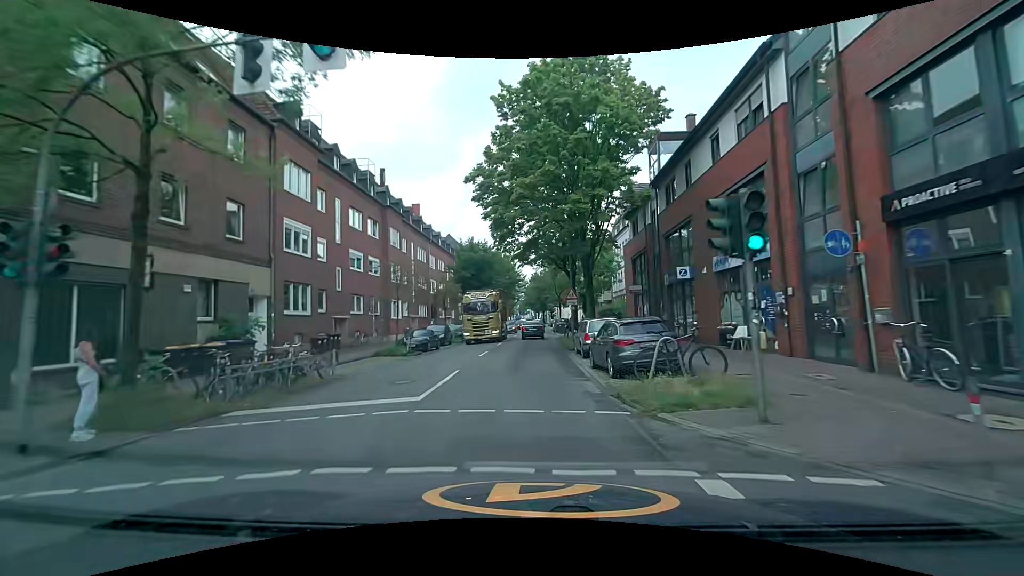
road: tertiary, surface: asphalt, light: Day
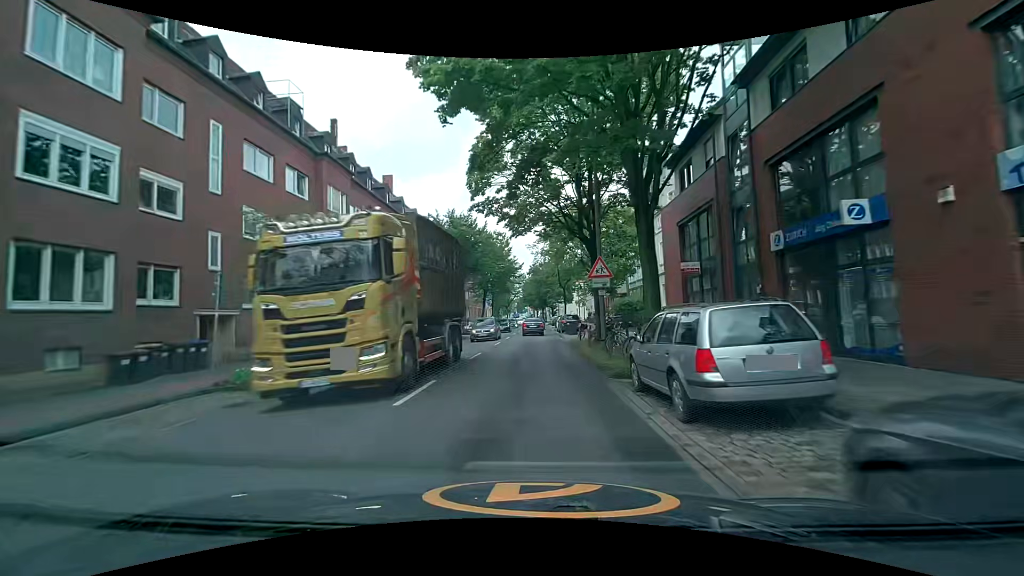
(-0.2, +12.6) m; -2°
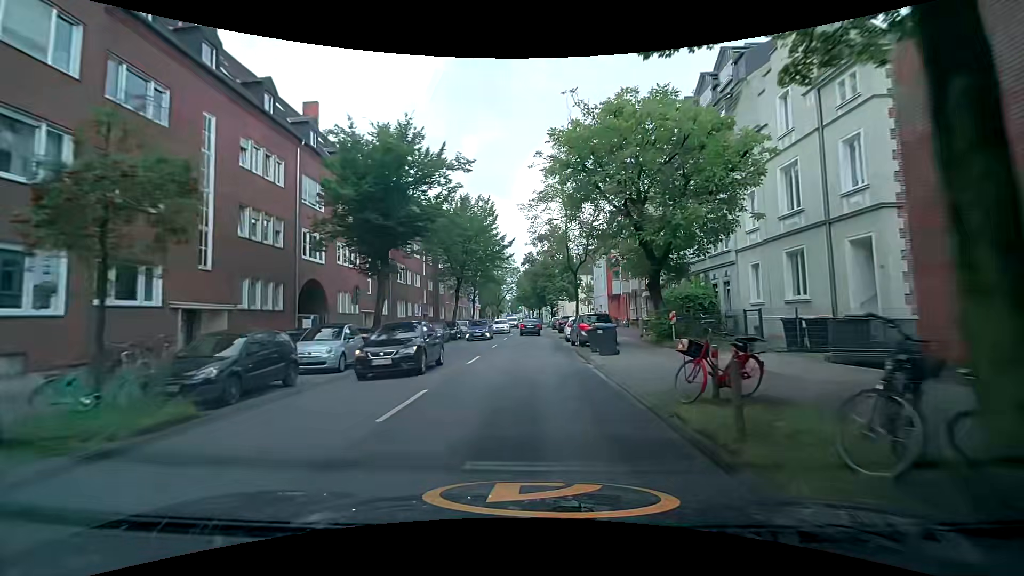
(+0.5, +19.1) m; +2°
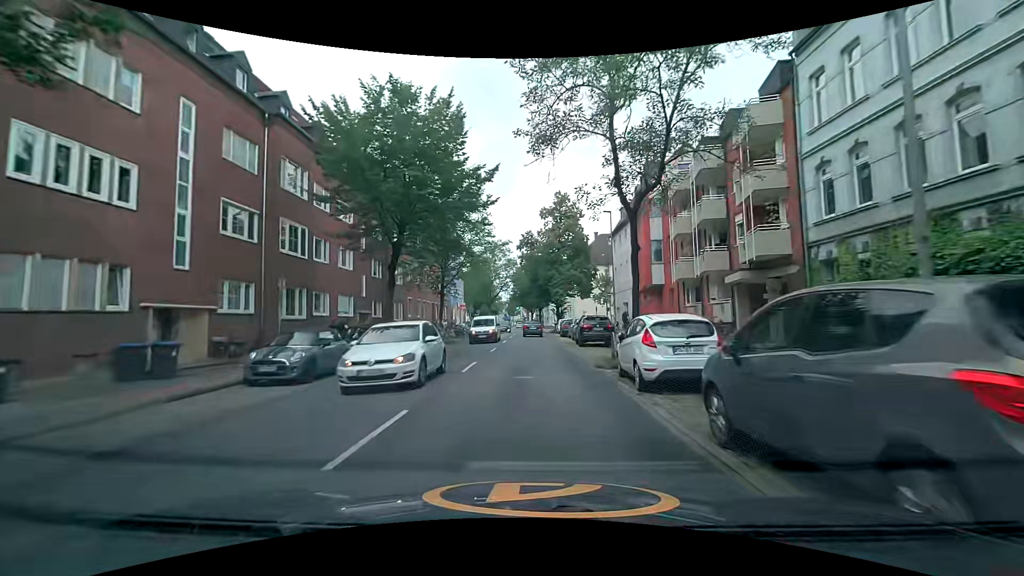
(0.0, +20.0) m; +1°
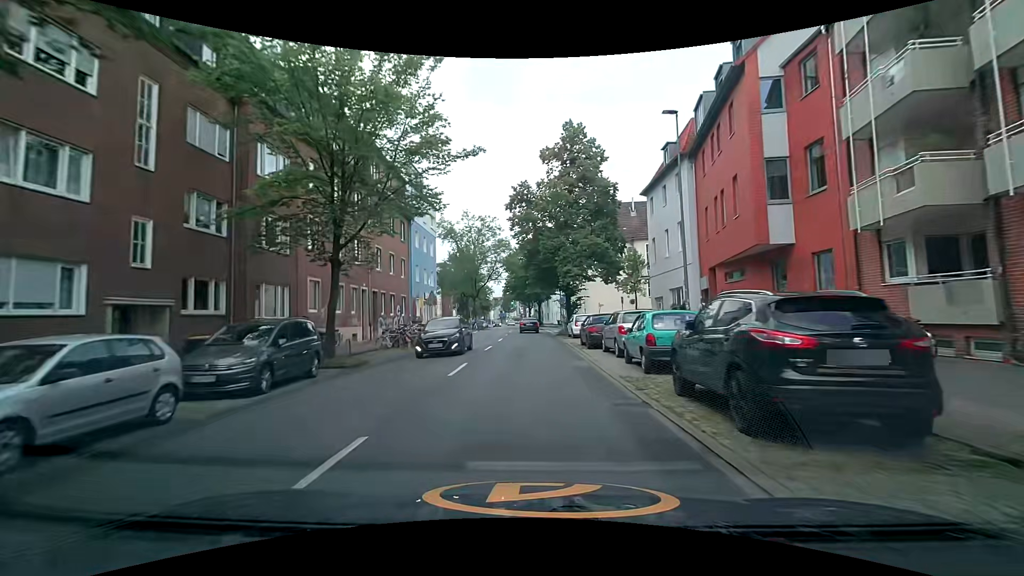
(-0.1, +19.9) m; -1°
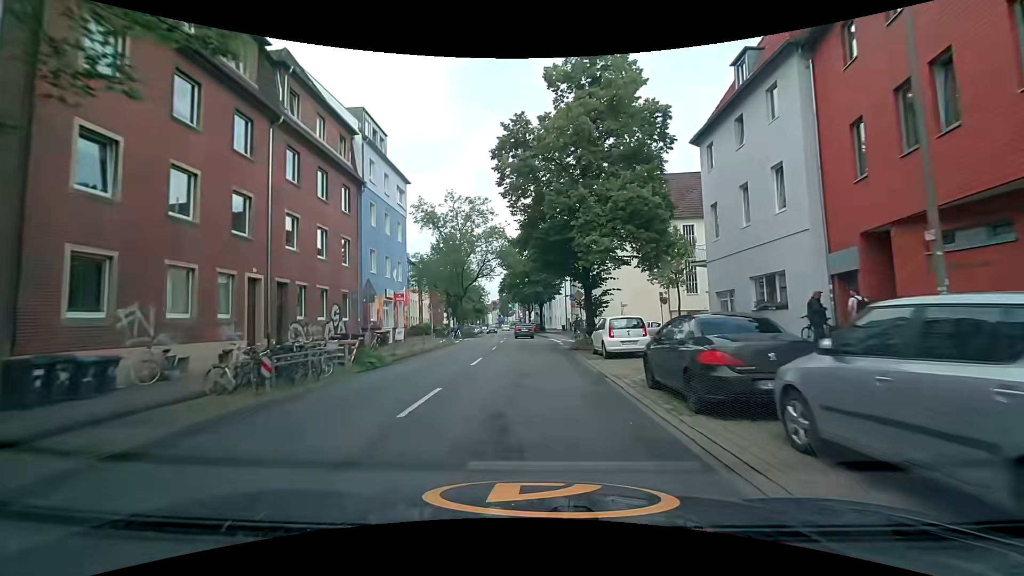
(+0.2, +13.4) m; +1°
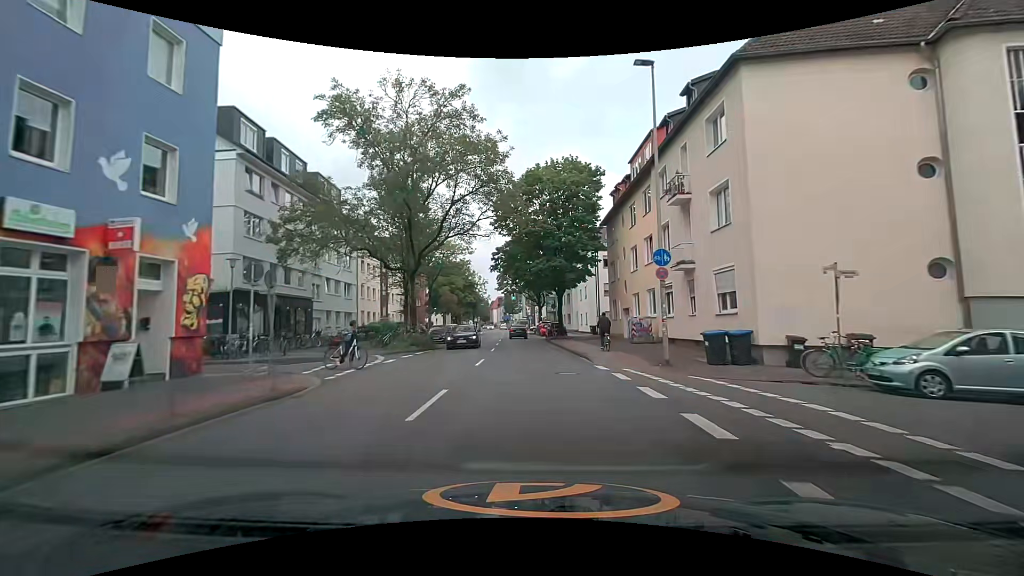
(-0.1, +27.5) m; -2°
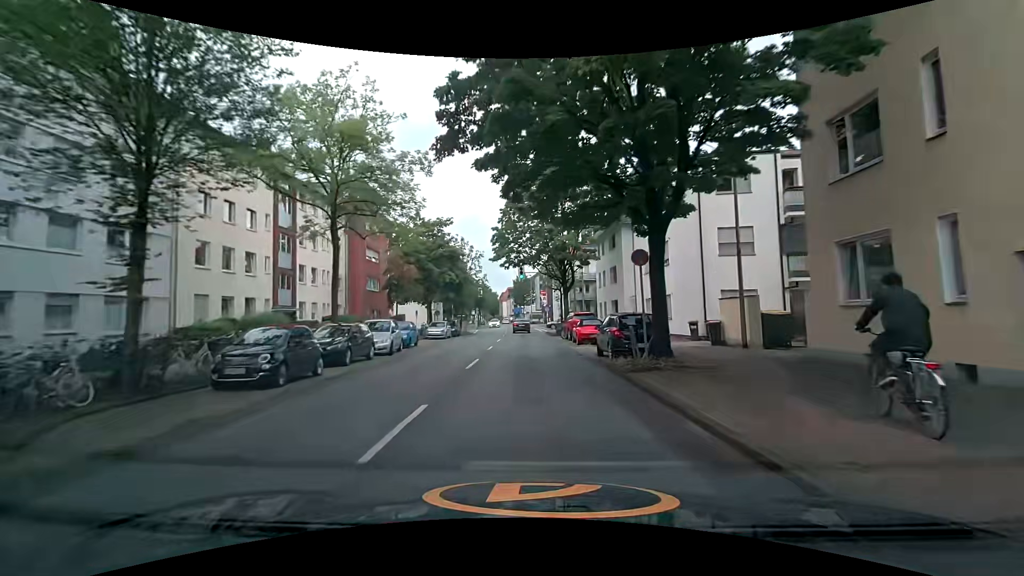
(-0.1, +28.6) m; -1°
(0, +10) (0, +20) (0, +30) (0, +40) (-1, +50) (-1, +60) (-1, +70) (-2, +80) (-3, +90) (-3, +100) m
